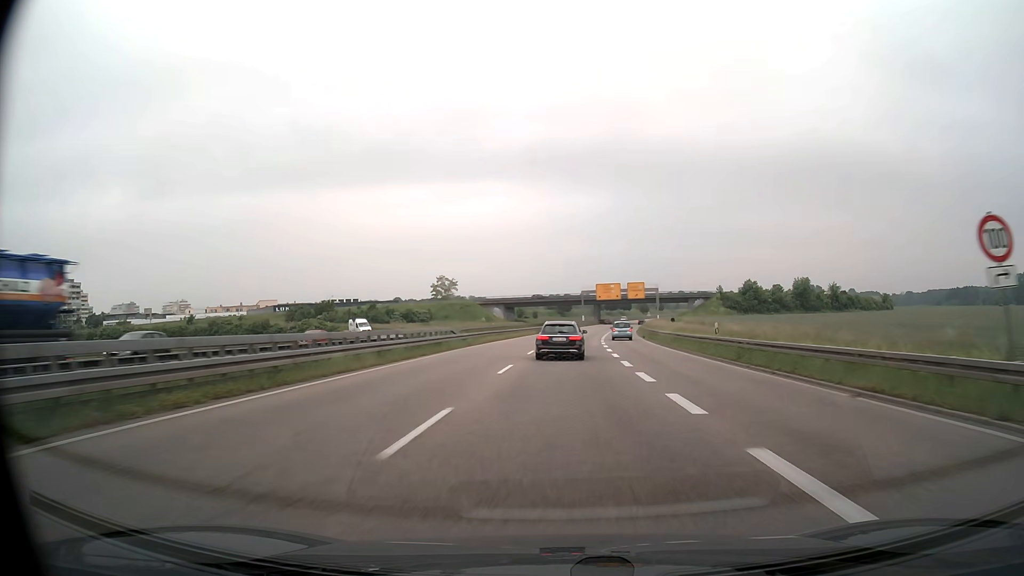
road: trunk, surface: asphalt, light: Day
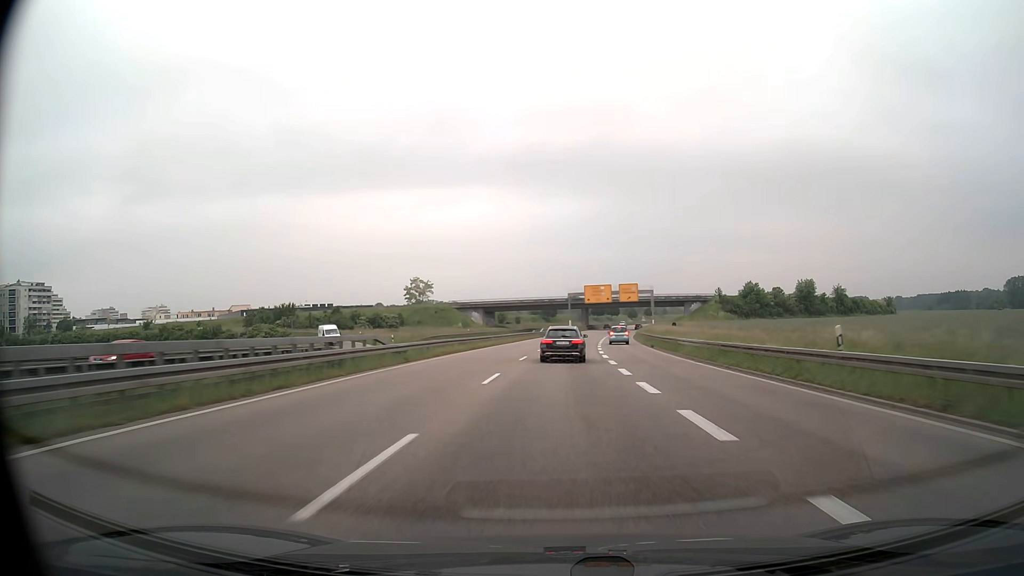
(+0.2, +14.1) m; +1°
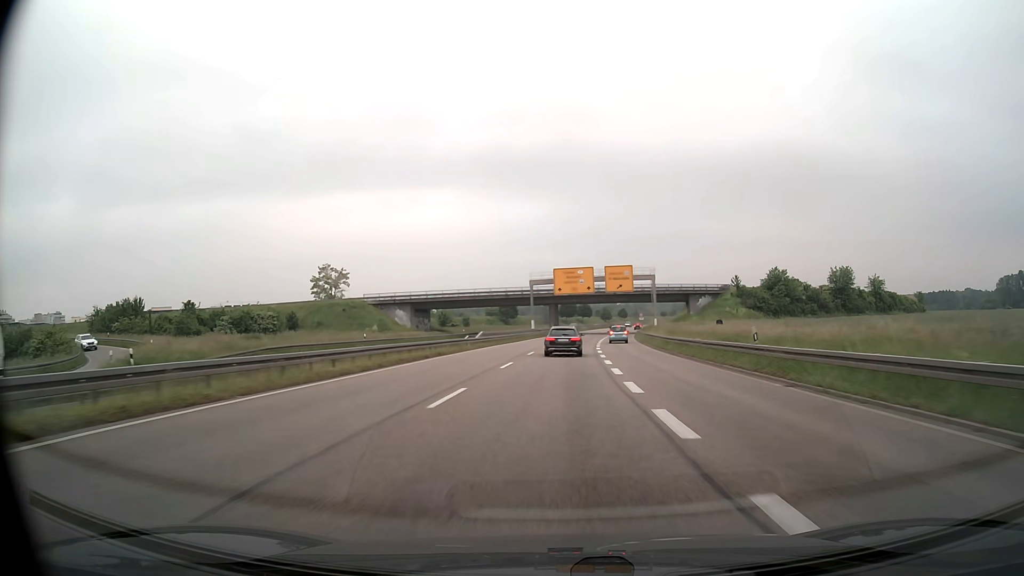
(+1.3, +42.0) m; +3°
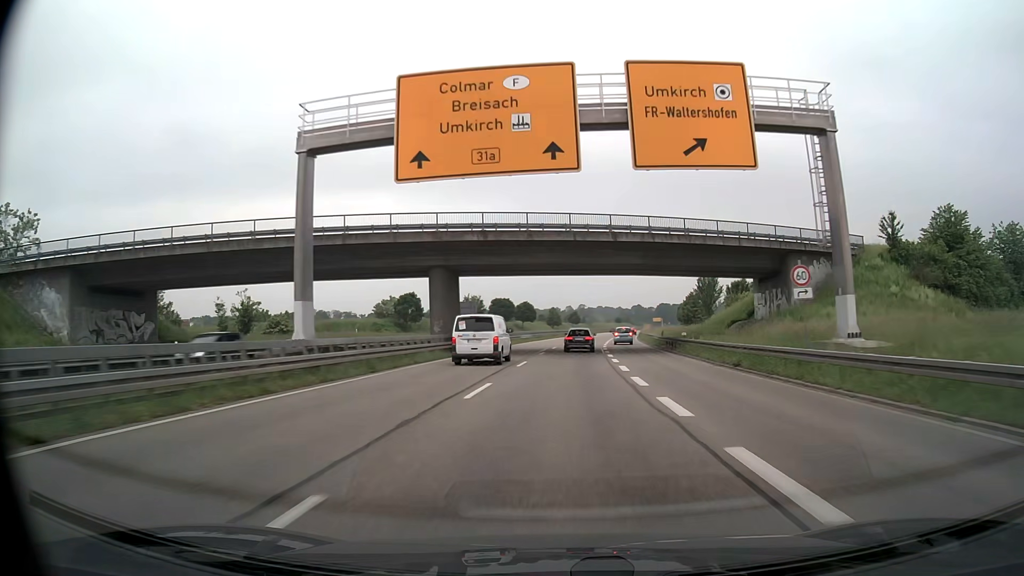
(+2.9, +69.8) m; +5°
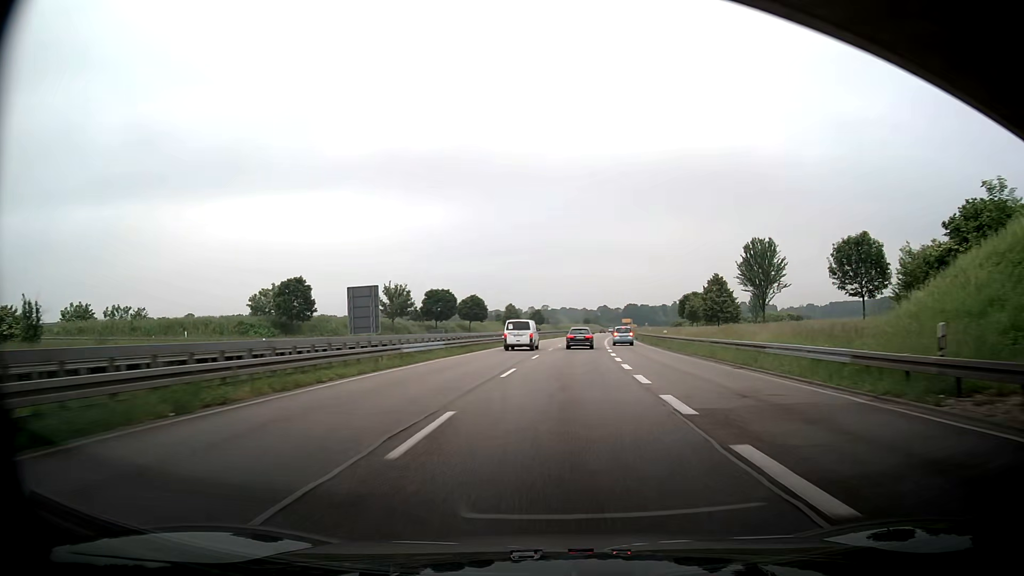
(+1.1, +42.0) m; +3°
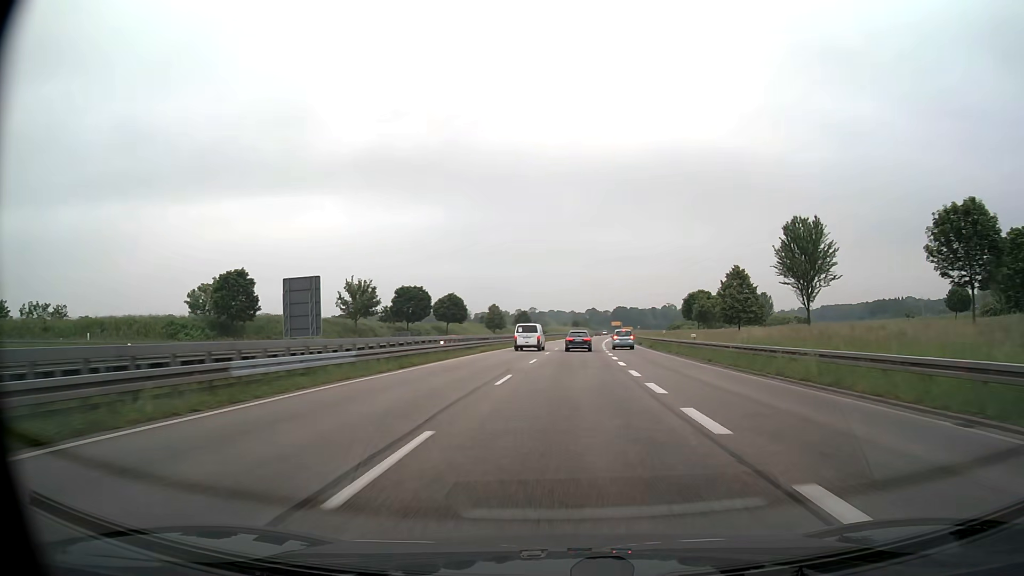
(+0.1, +14.0) m; +1°
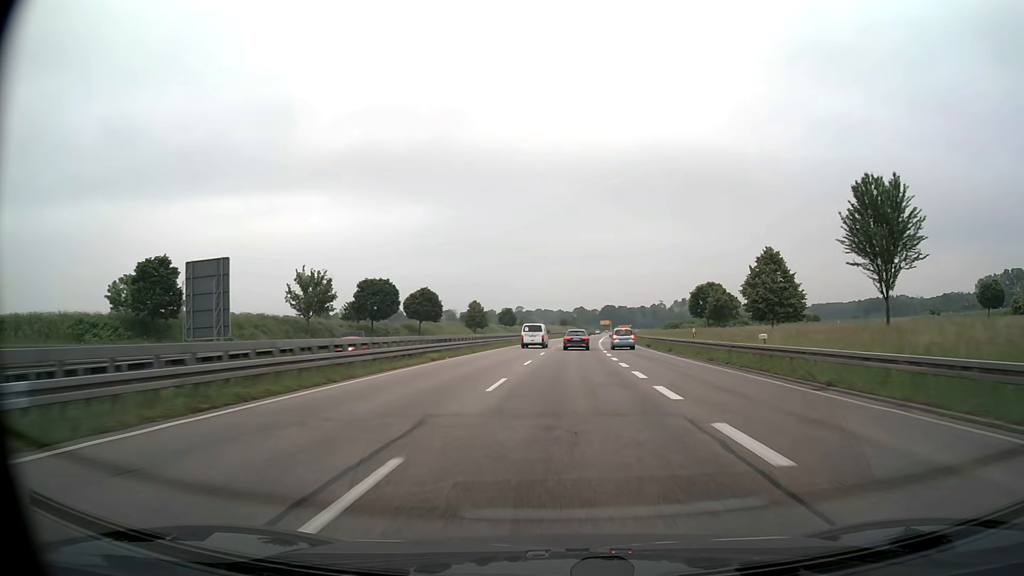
(+0.2, +14.1) m; +1°
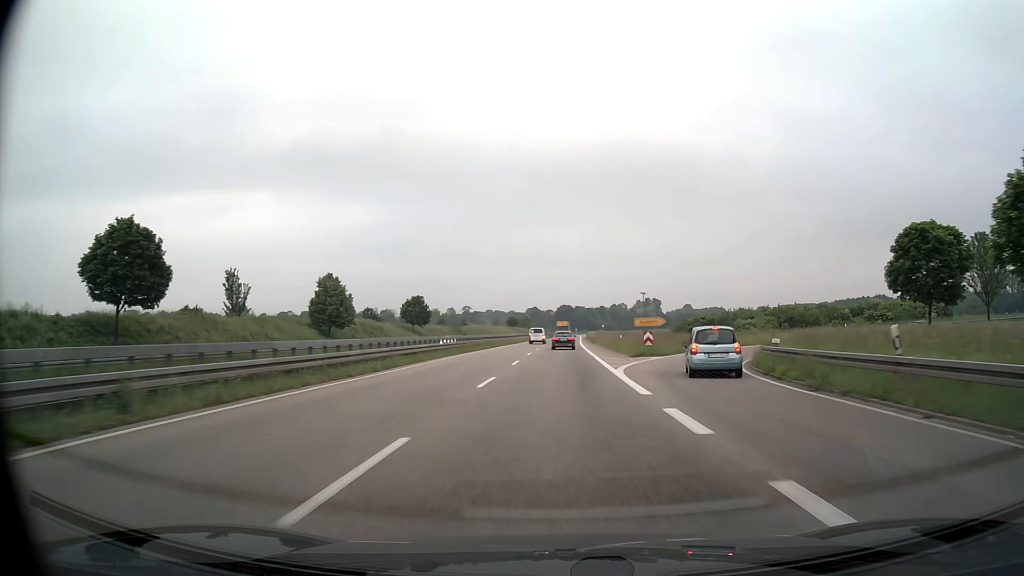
(+2.8, +70.6) m; +4°
(0, +10) (0, +20) (0, +30) (+1, +40) (+1, +50) (+1, +60) (+1, +70) (+2, +80) (+2, +90) (+2, +100) m
